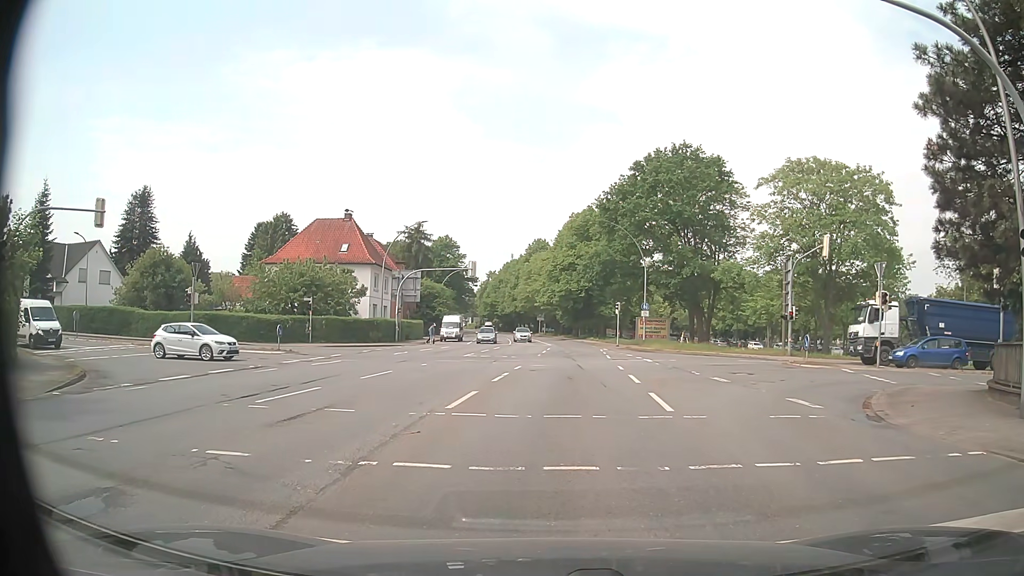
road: primary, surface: asphalt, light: Day
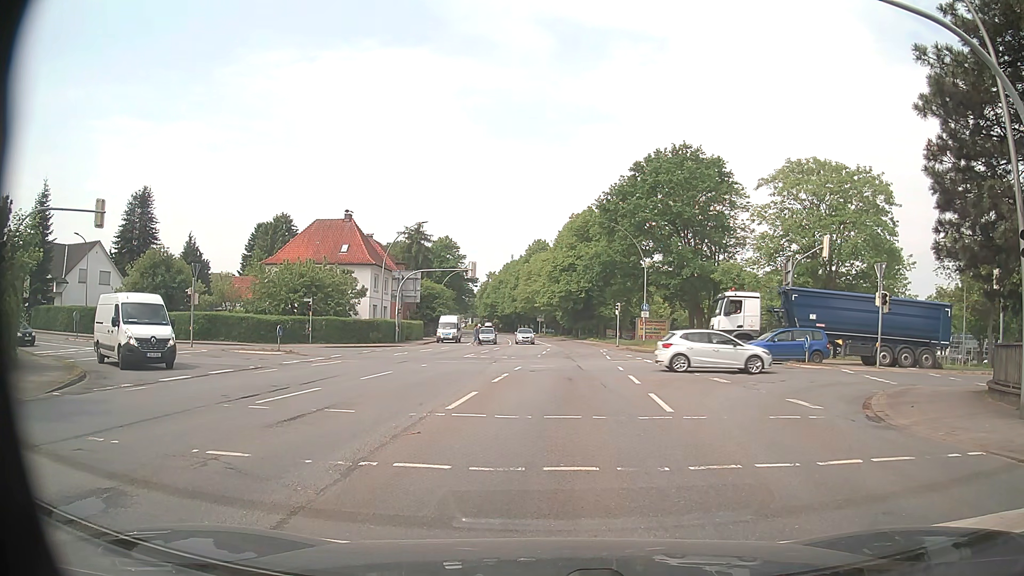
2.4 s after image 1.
(0.0, +0.1) m; 0°
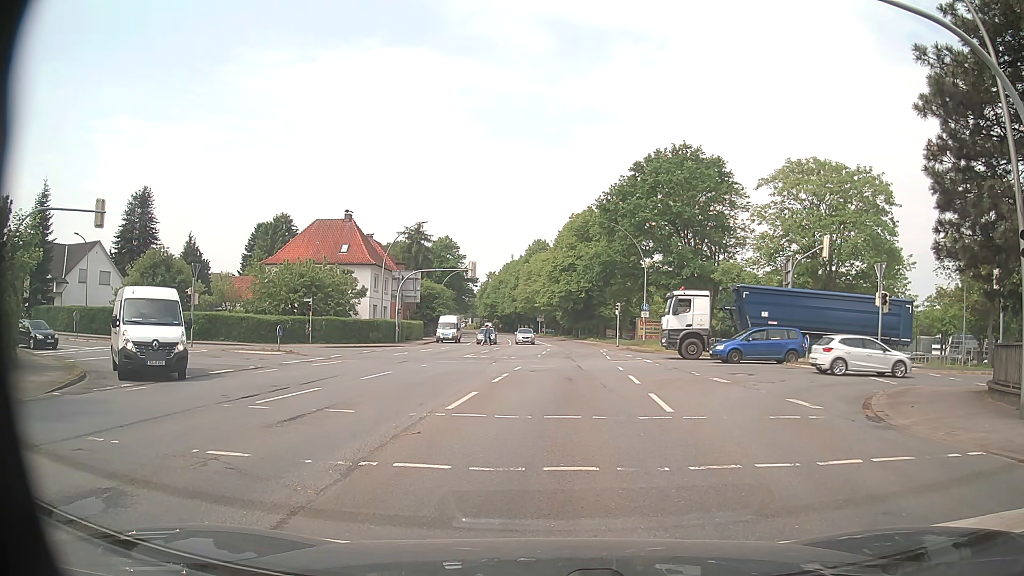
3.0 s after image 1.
(0.0, 0.0) m; 0°
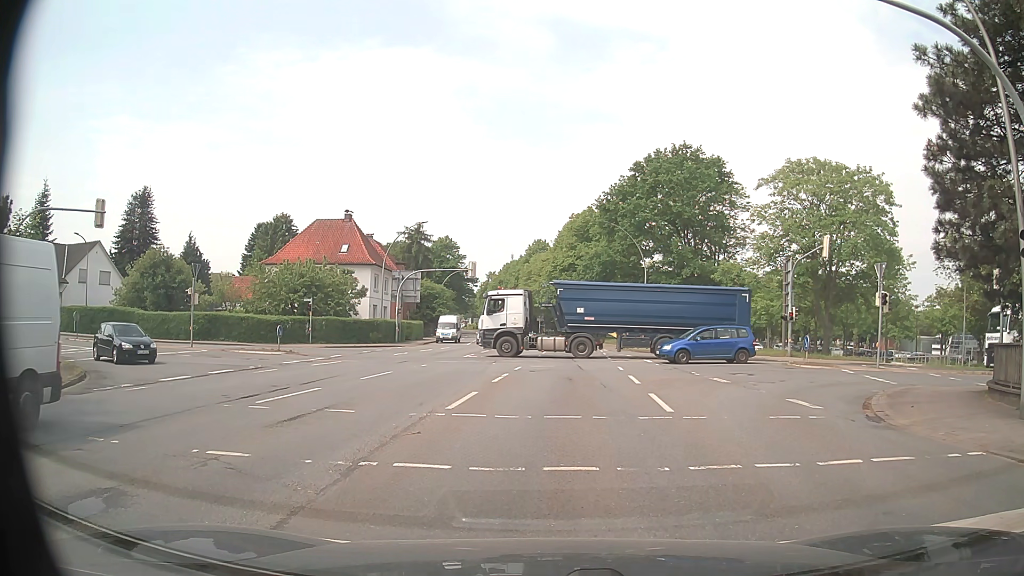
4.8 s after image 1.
(0.0, 0.0) m; 0°
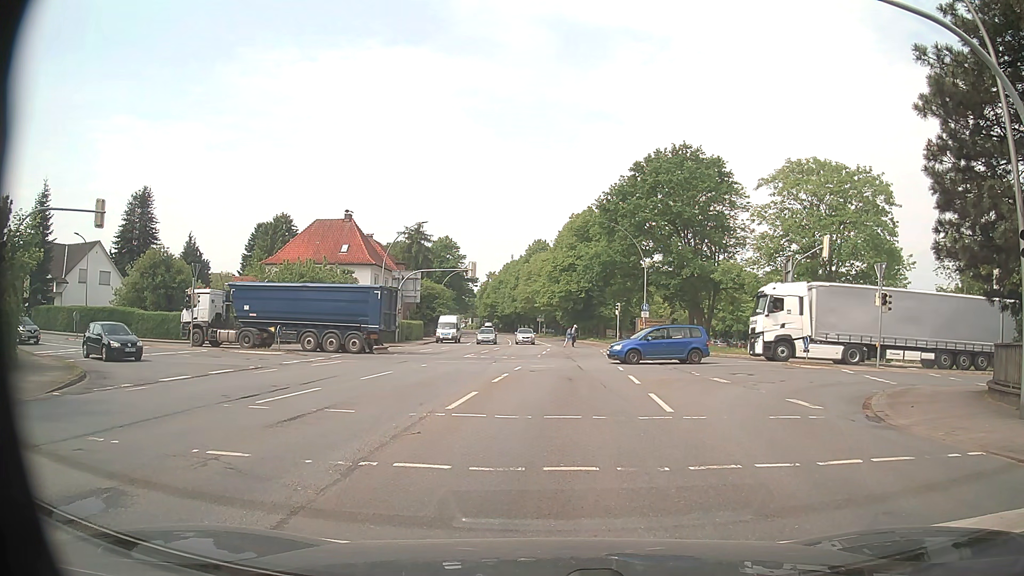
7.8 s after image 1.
(0.0, 0.0) m; 0°
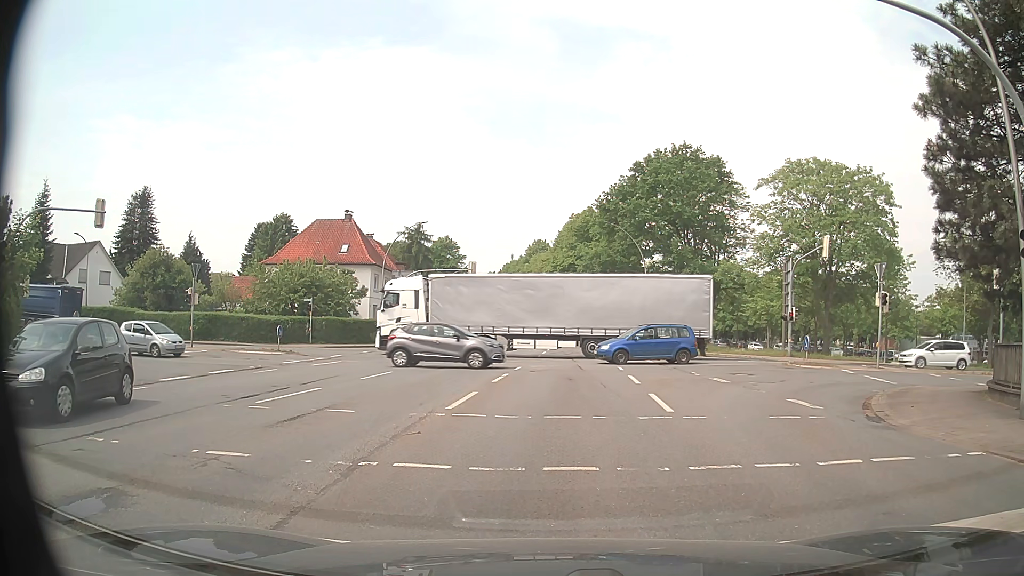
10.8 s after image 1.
(0.0, 0.0) m; 0°
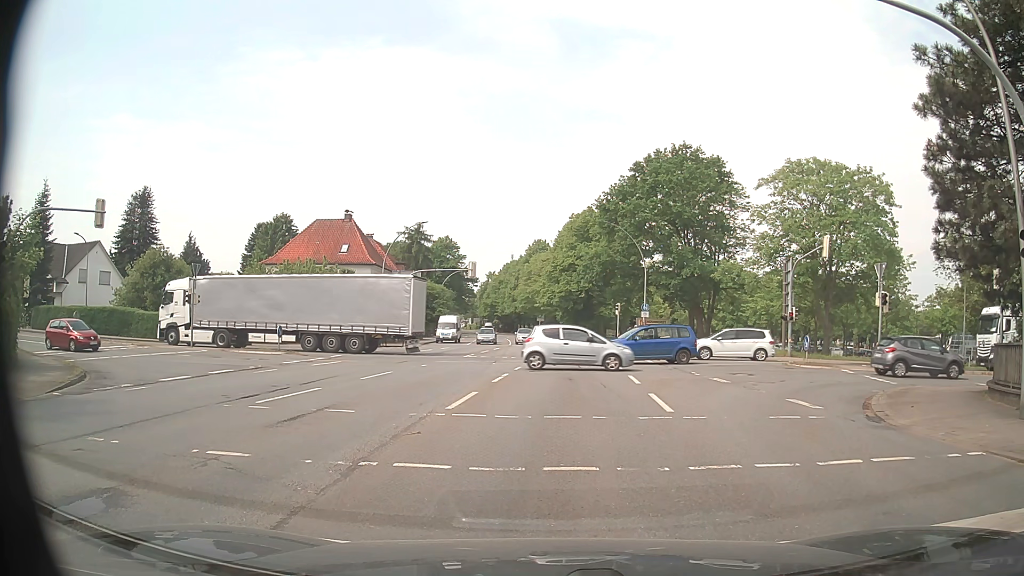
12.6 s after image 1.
(0.0, 0.0) m; 0°
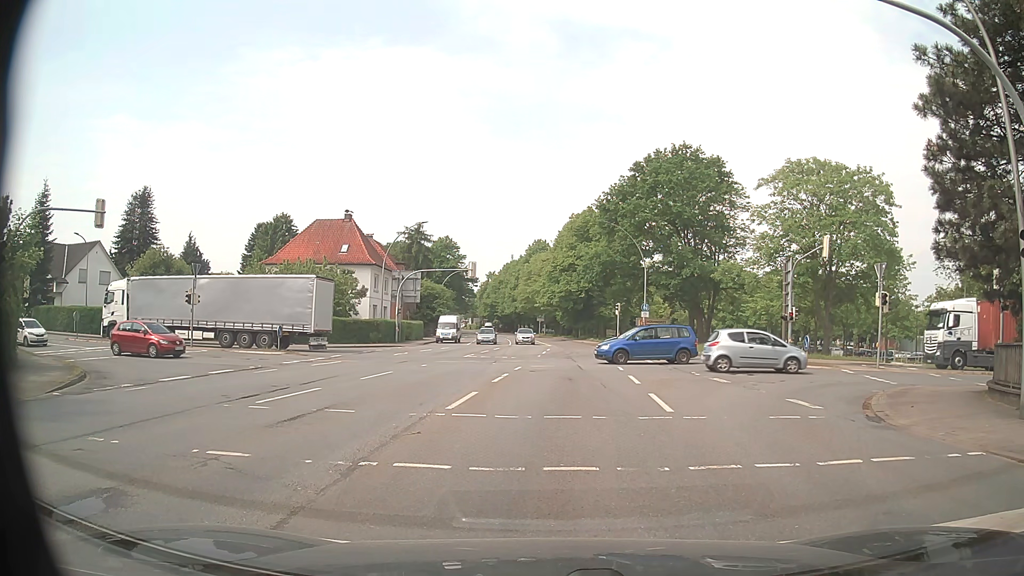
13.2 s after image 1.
(0.0, 0.0) m; 0°
(0, +10) (0, +20) (+1, +30) (+1, +40) (+1, +50) (0, +60) (0, +70) (-1, +80) (-2, +90) (-4, +100) m
